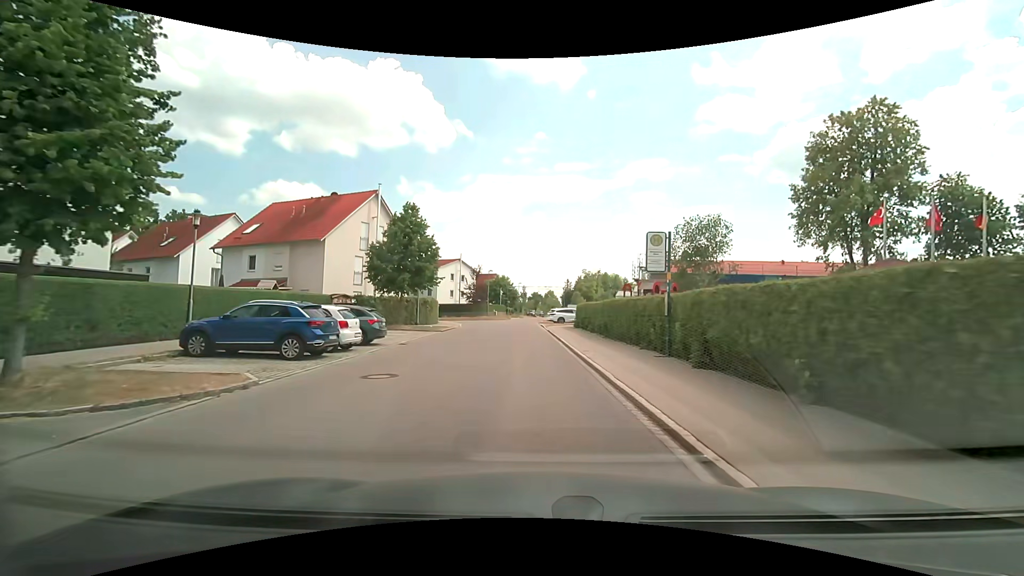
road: residential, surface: asphalt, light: Day
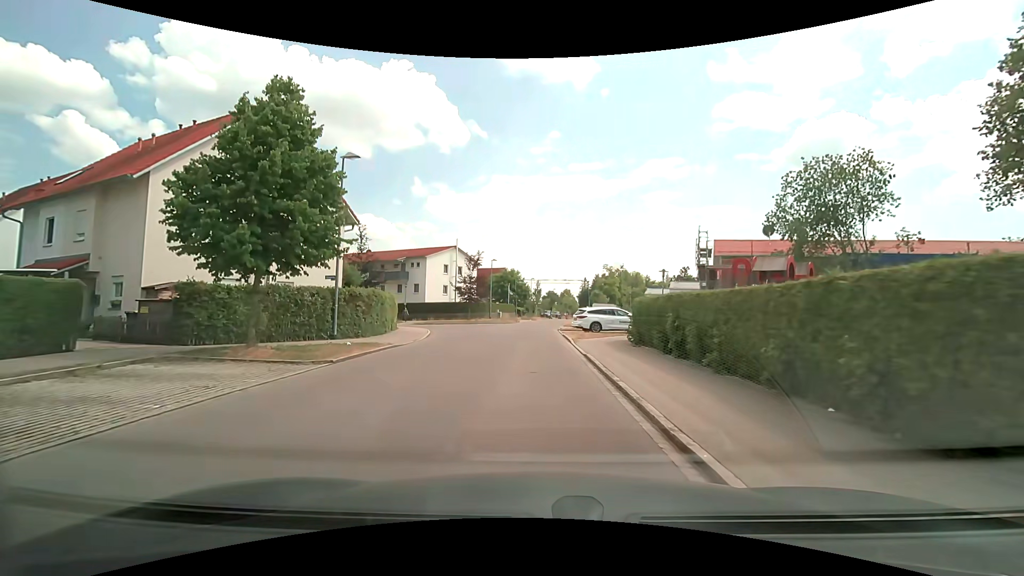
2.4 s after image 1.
(-0.2, +18.0) m; -2°
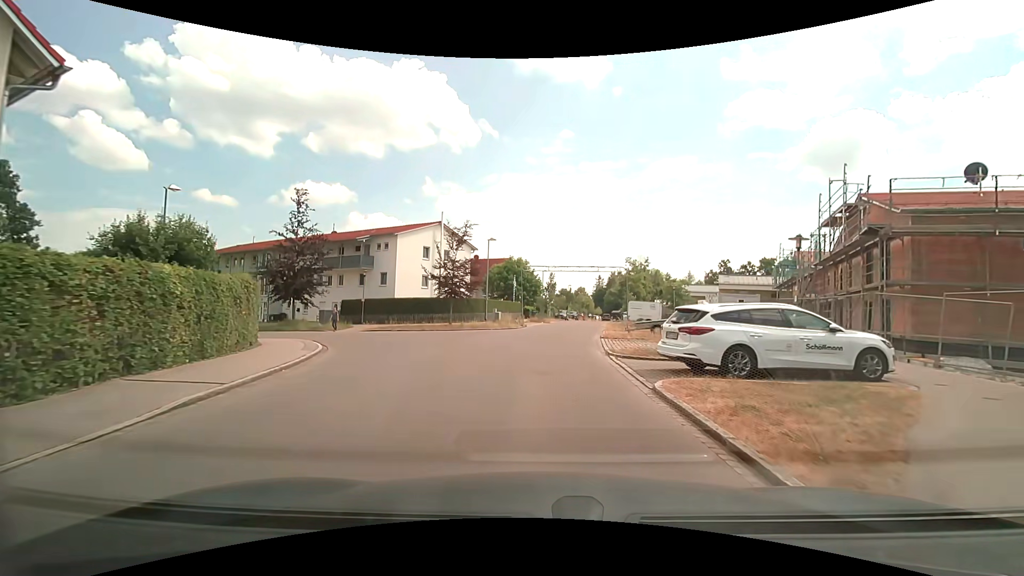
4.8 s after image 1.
(-0.3, +18.4) m; -1°
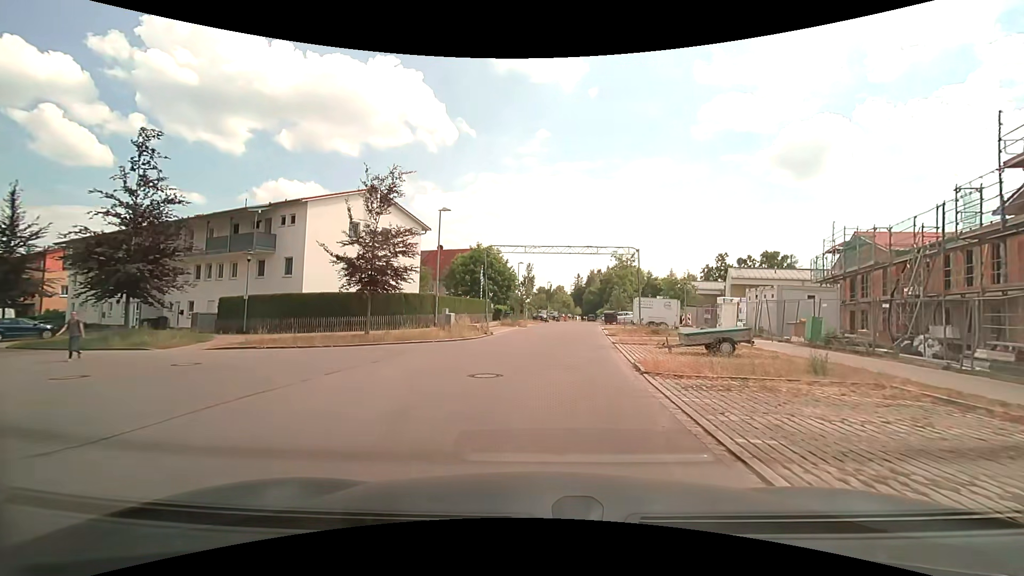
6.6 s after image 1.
(+0.2, +13.6) m; +2°
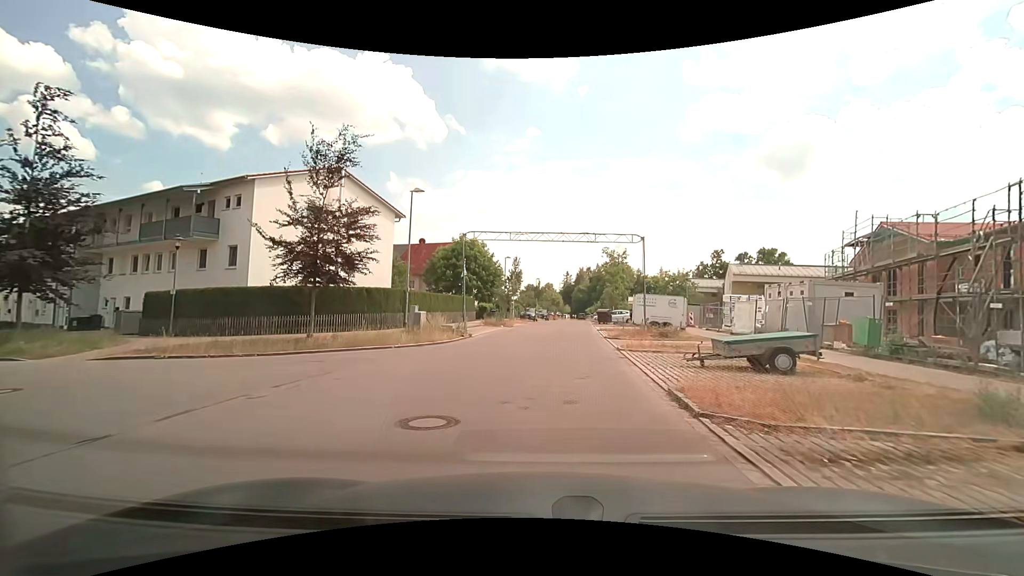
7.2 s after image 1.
(+0.1, +4.5) m; +1°
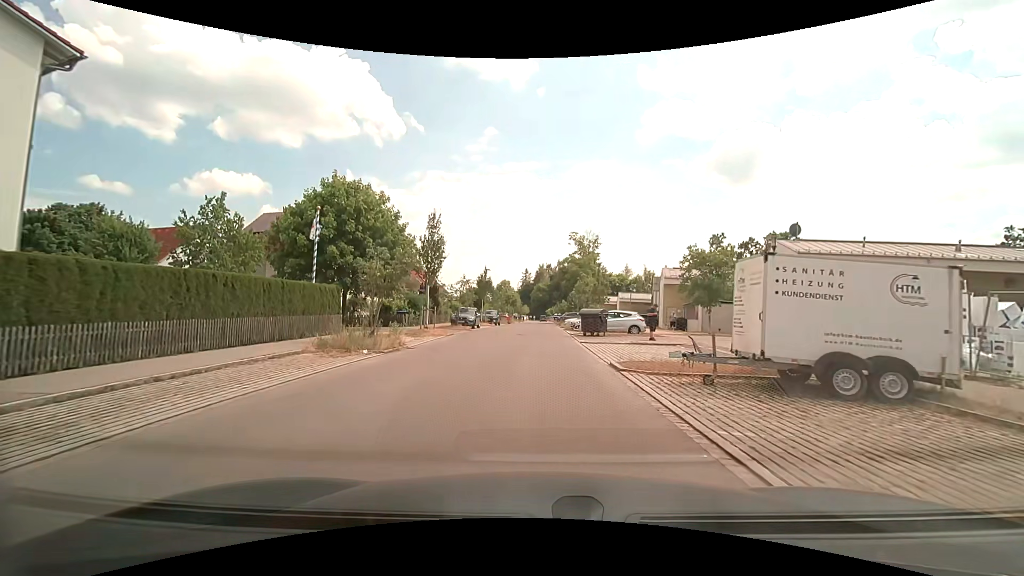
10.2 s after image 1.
(+1.2, +22.9) m; +5°
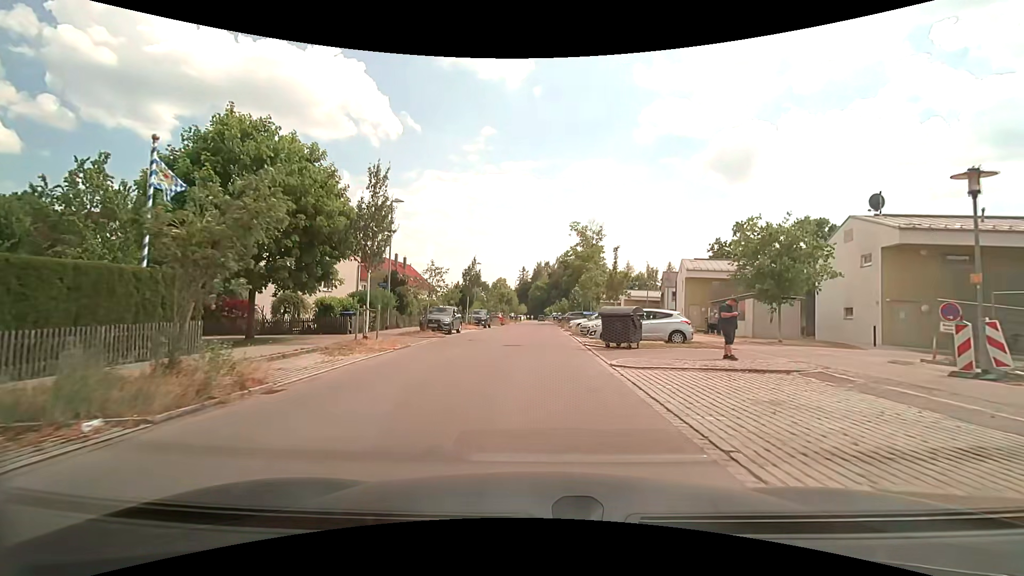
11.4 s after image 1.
(0.0, +9.4) m; 0°
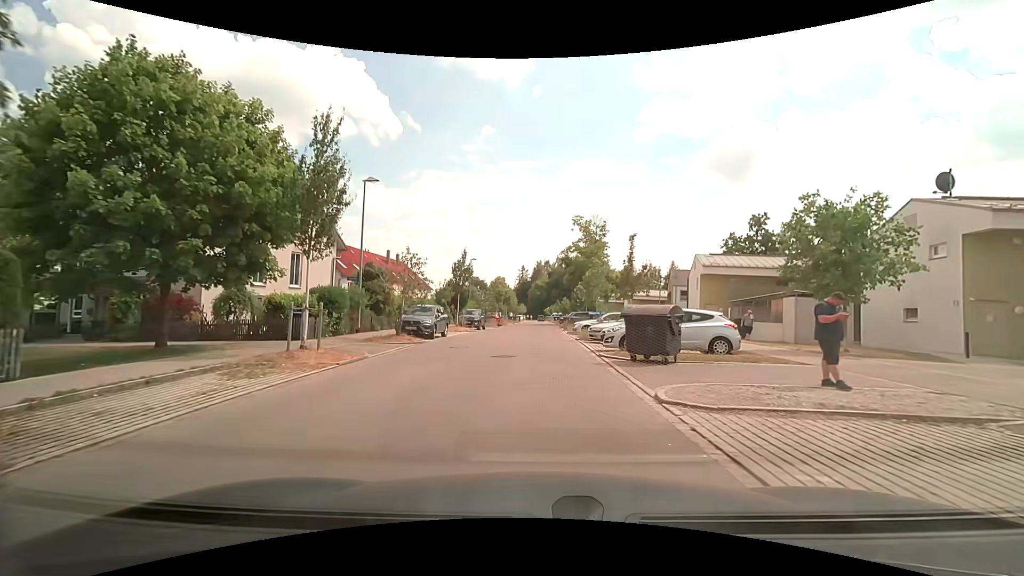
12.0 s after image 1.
(0.0, +4.8) m; 0°
(0, +10) (0, +20) (0, +30) (+1, +40) (+1, +50) (+1, +60) (+1, +70) (+2, +80) (+2, +90) (+2, +100) m
